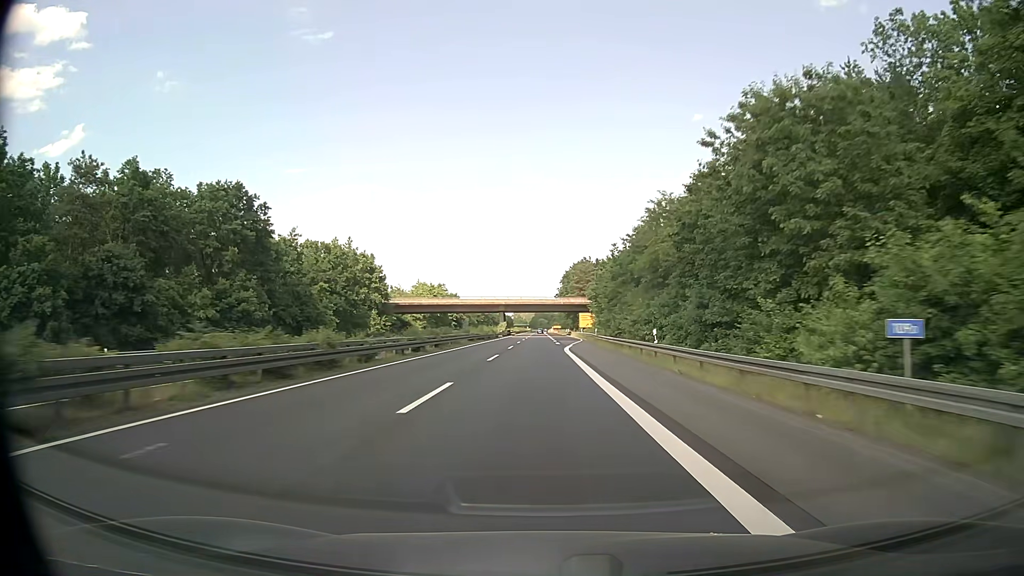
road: trunk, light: Day
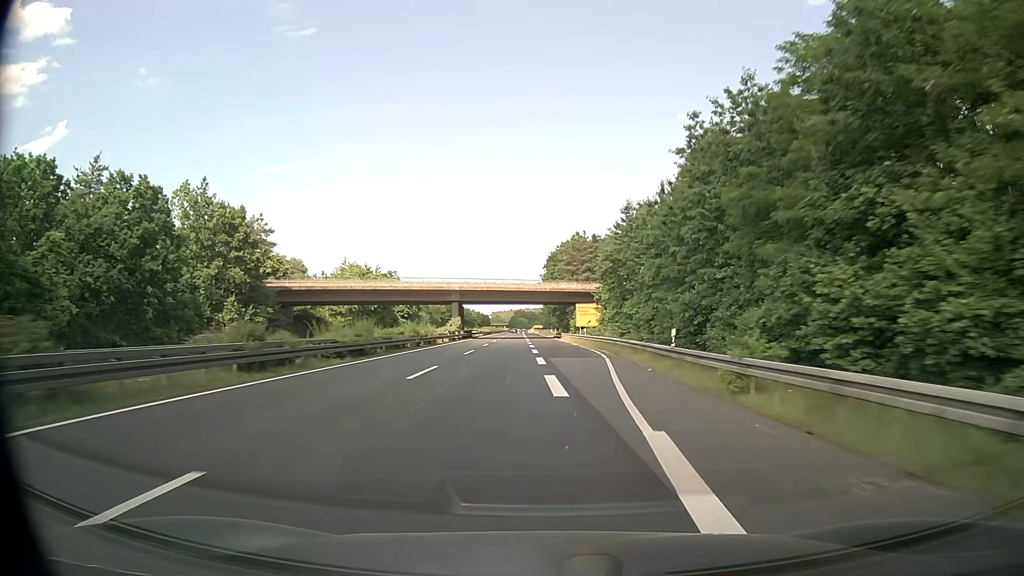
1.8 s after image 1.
(+0.5, +46.7) m; +2°
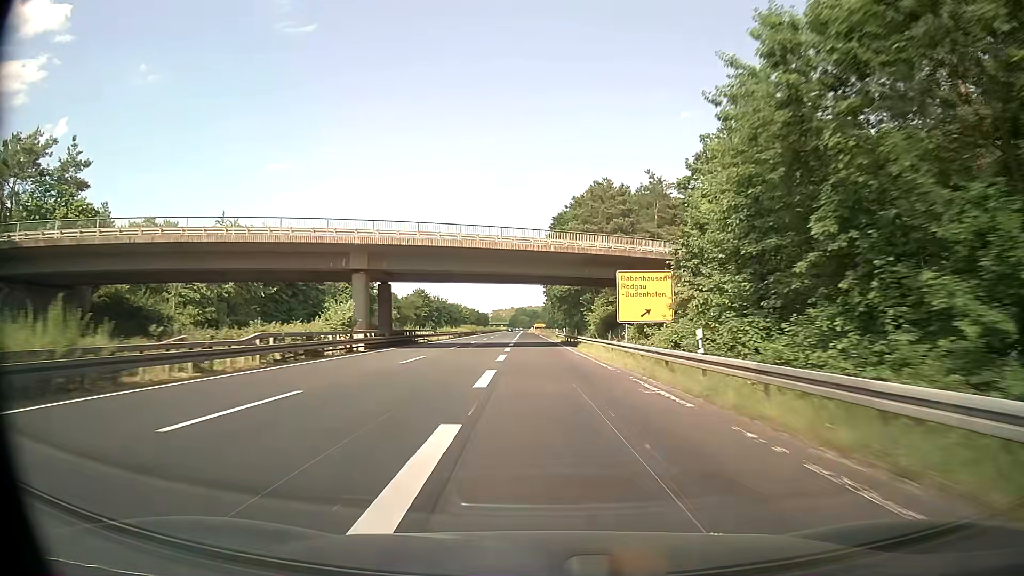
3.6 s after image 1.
(+0.4, +45.8) m; 0°
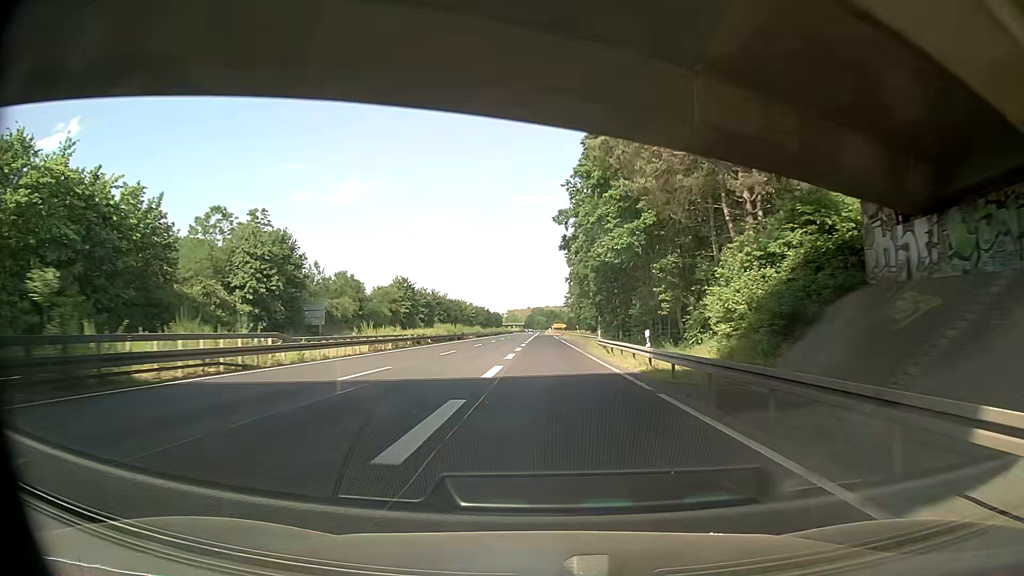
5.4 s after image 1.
(-0.8, +44.6) m; -2°
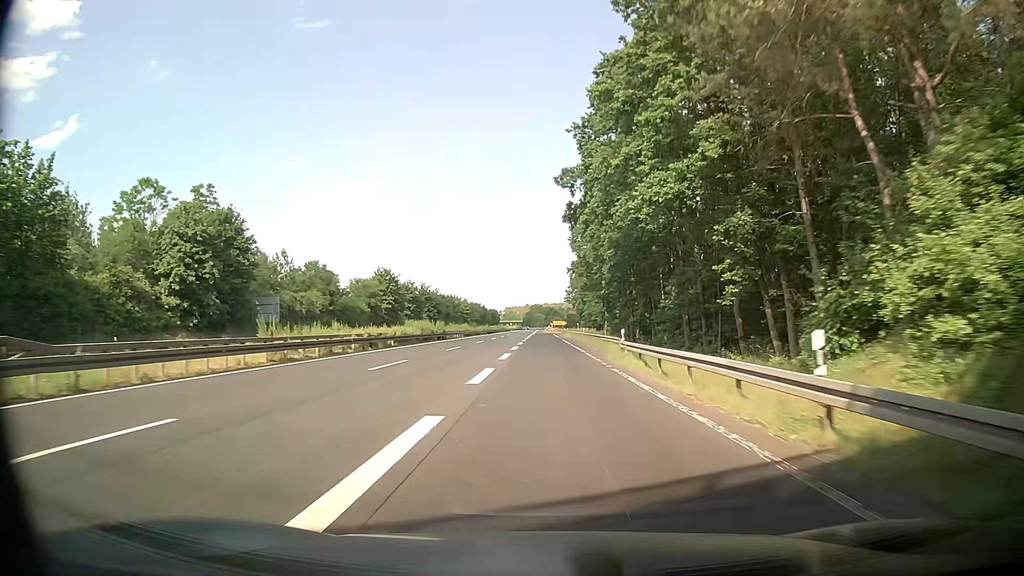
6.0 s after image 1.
(-0.1, +14.3) m; 0°
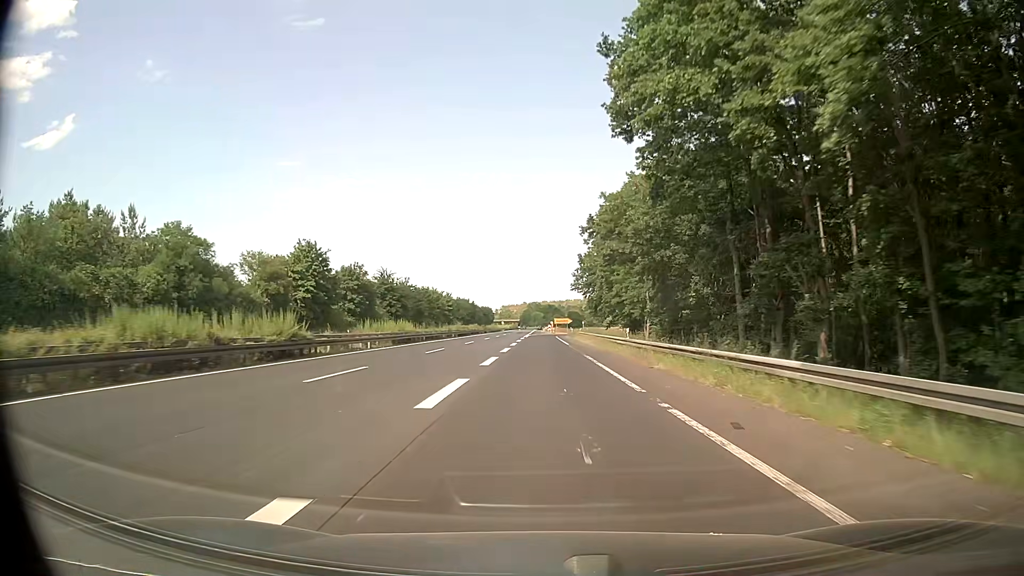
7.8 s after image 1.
(+0.4, +40.7) m; +1°
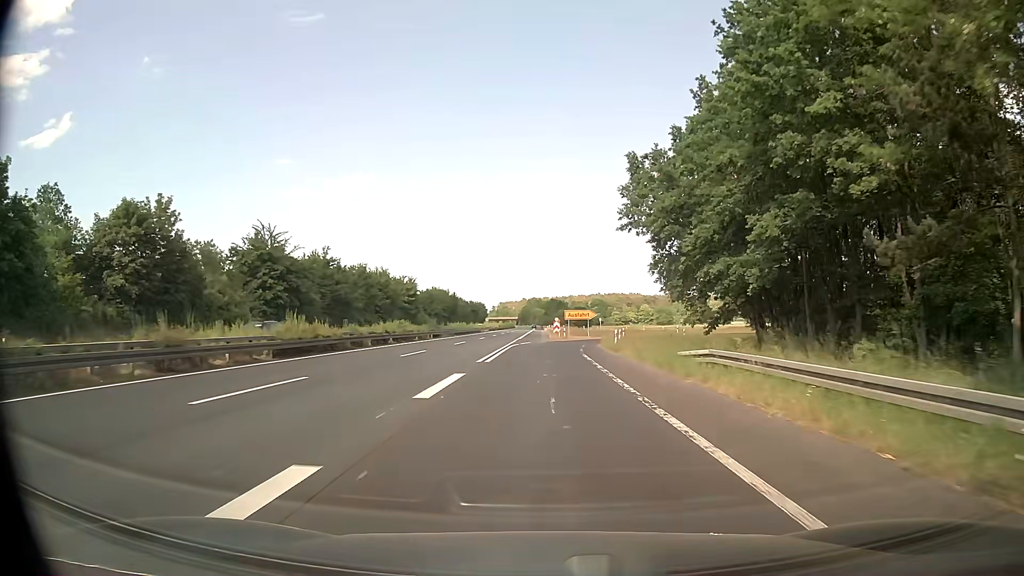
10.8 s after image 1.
(-0.5, +58.3) m; 0°
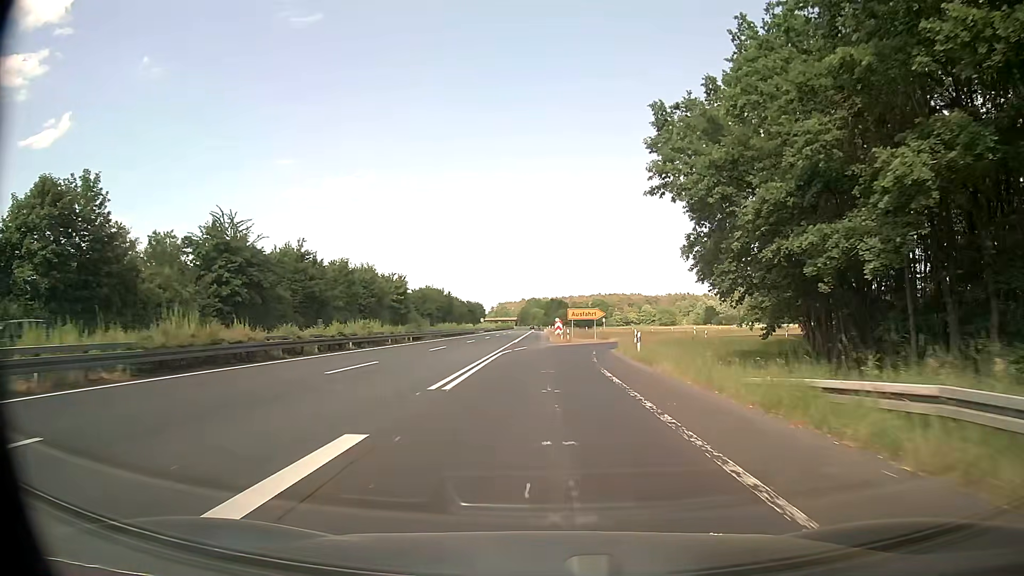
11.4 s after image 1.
(0.0, +10.0) m; 0°
(0, +10) (0, +20) (0, +30) (+1, +40) (+3, +50) (+8, +59) (+14, +67) (+21, +73) (+30, +79) (+39, +82) m
